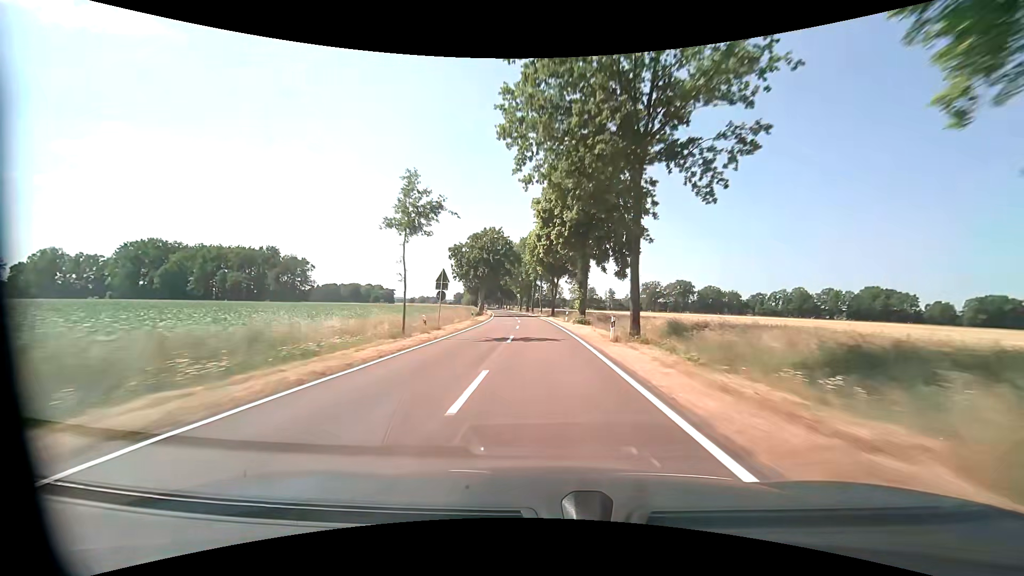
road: tertiary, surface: asphalt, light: Day
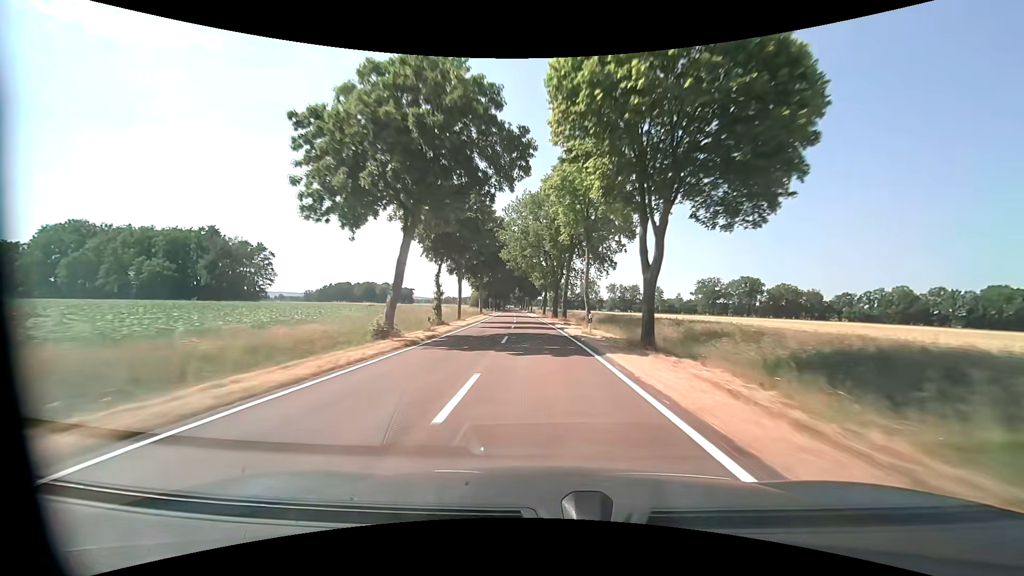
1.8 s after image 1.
(-1.5, +49.5) m; -3°
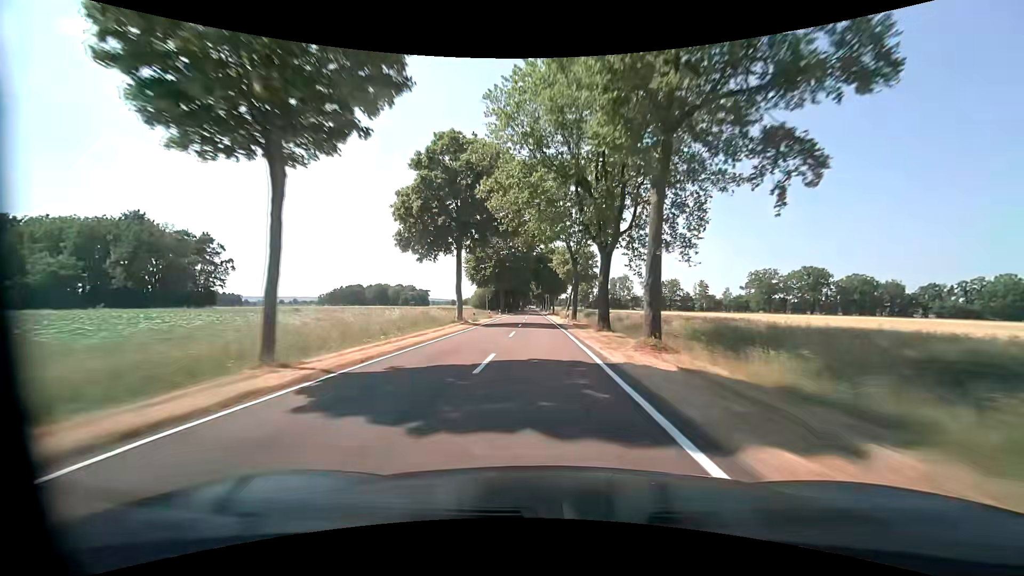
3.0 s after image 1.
(-0.7, +33.1) m; -2°
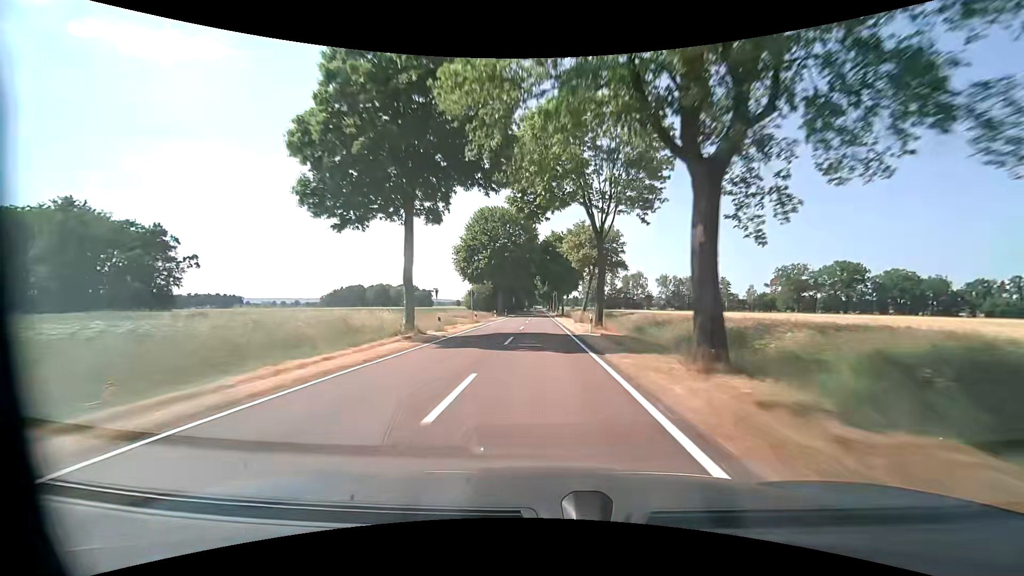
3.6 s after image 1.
(-0.2, +16.5) m; -1°
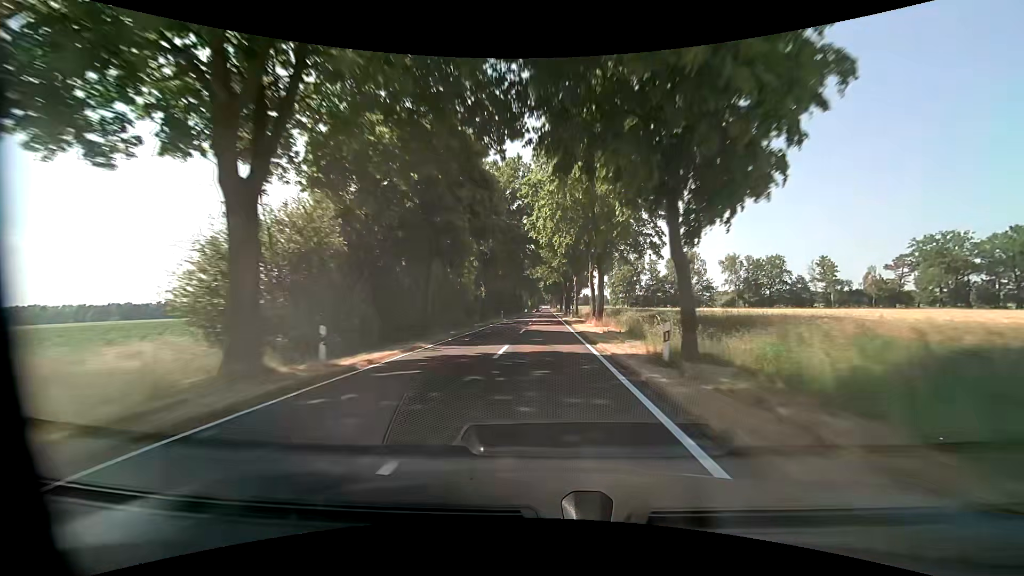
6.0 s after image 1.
(-0.5, +66.4) m; -1°
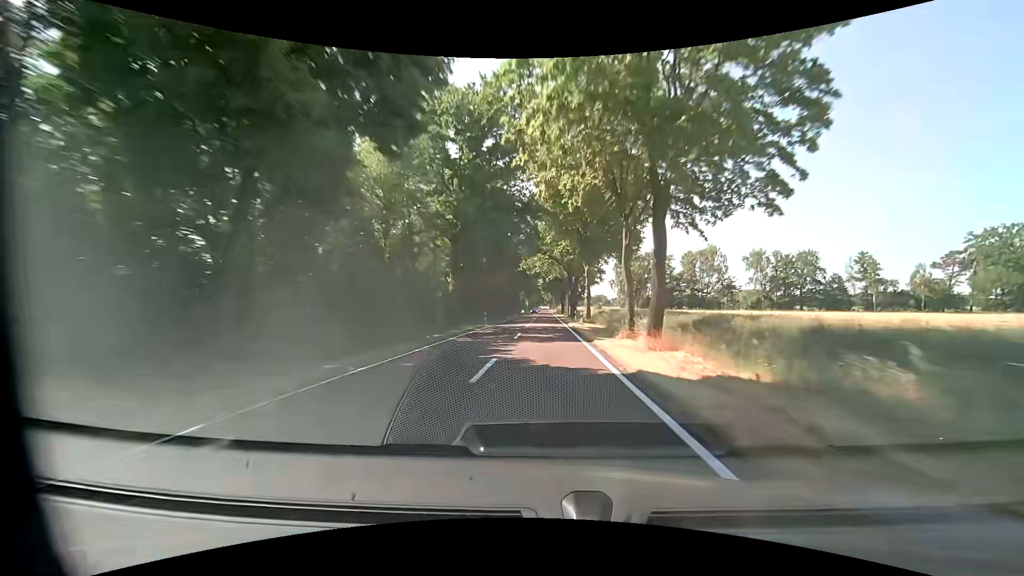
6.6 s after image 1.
(0.0, +16.6) m; 0°
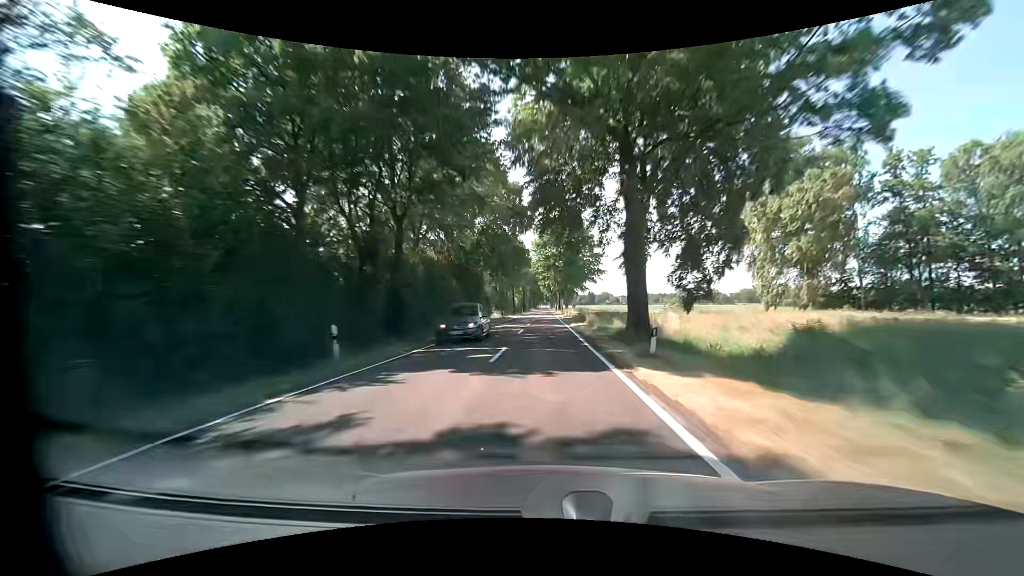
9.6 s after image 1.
(+0.5, +83.0) m; 0°
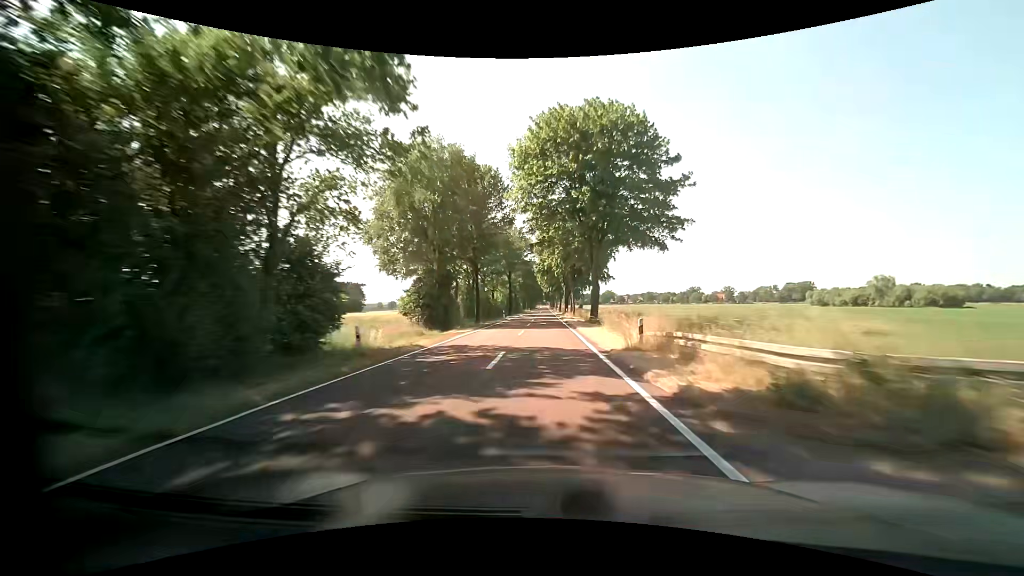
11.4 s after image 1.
(+0.1, +49.8) m; 0°
(0, +10) (0, +20) (0, +30) (0, +40) (0, +50) (0, +60) (0, +70) (0, +80) (0, +90) (0, +100) m
